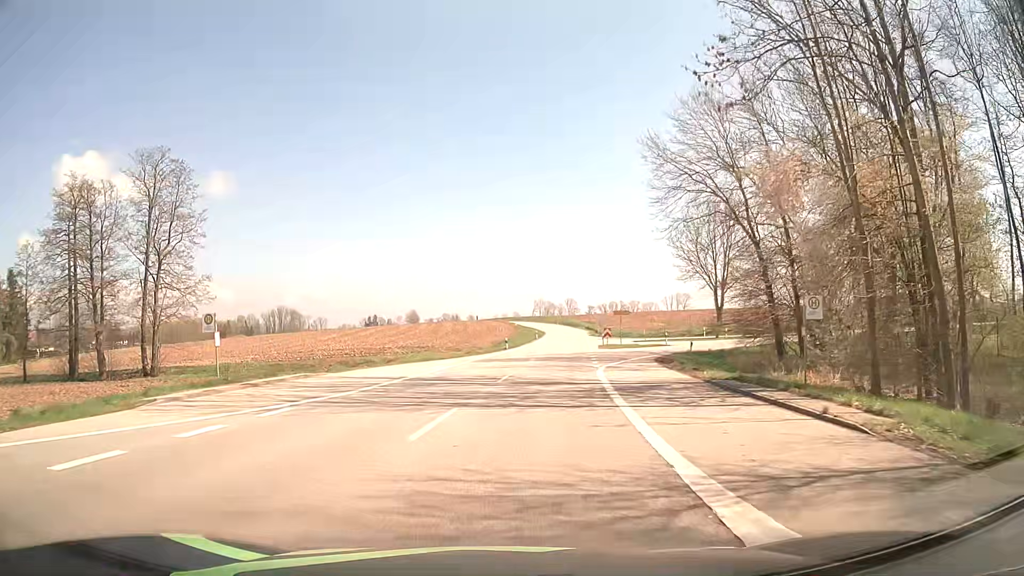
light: Day
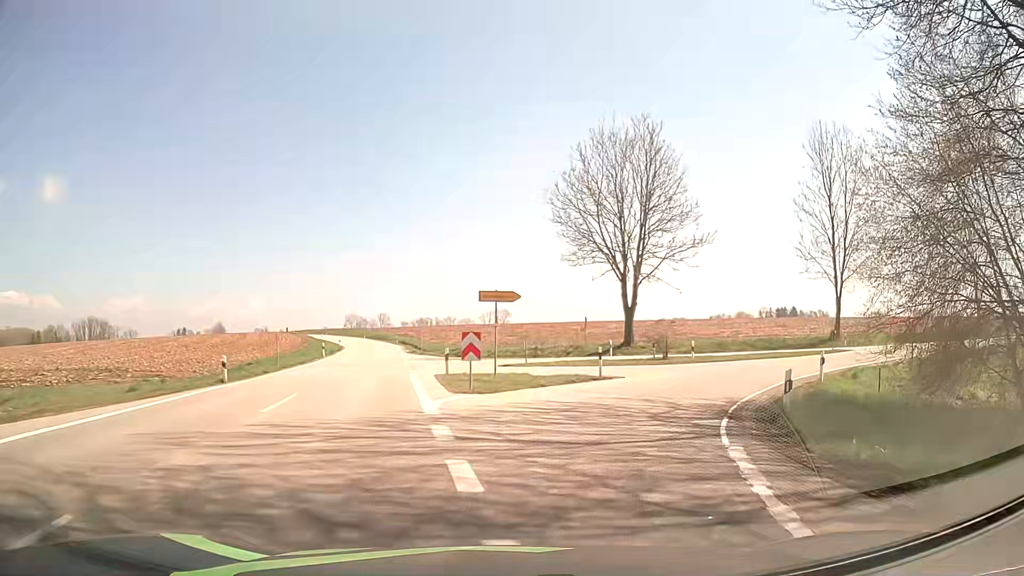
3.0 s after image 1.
(+2.9, +32.6) m; +15°
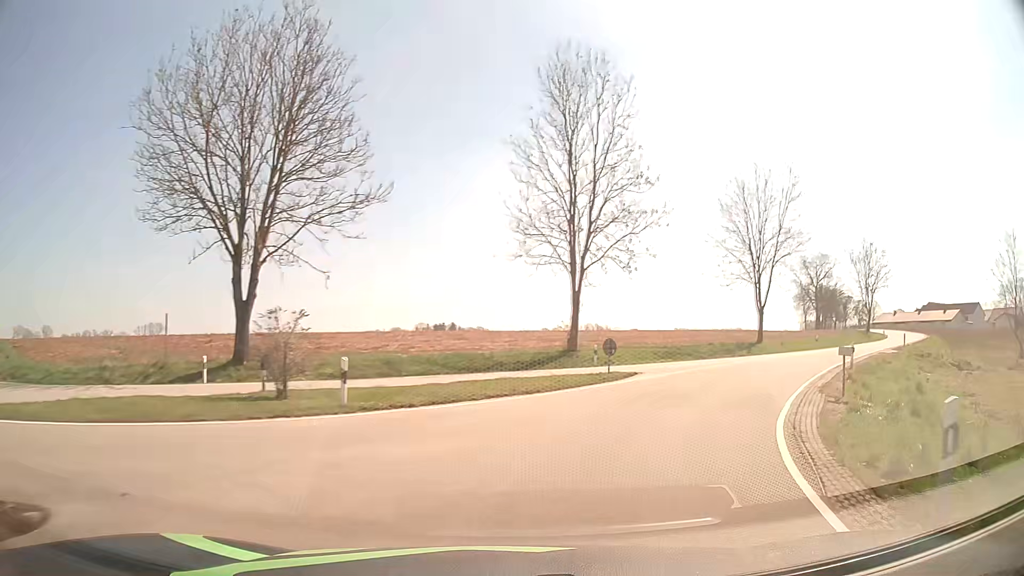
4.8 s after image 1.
(+4.5, +18.2) m; +30°
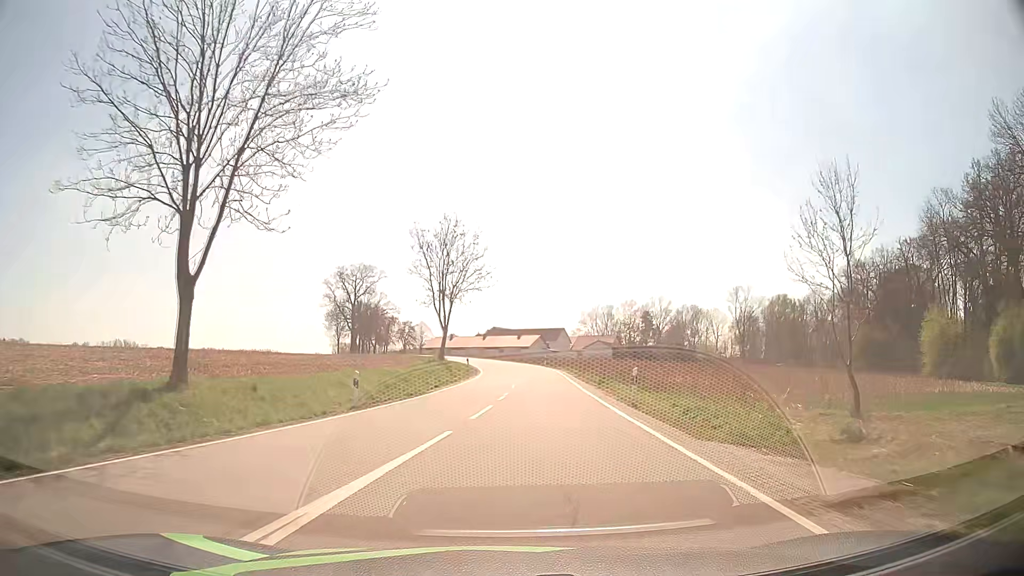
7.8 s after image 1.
(+14.7, +31.9) m; +40°
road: tertiary
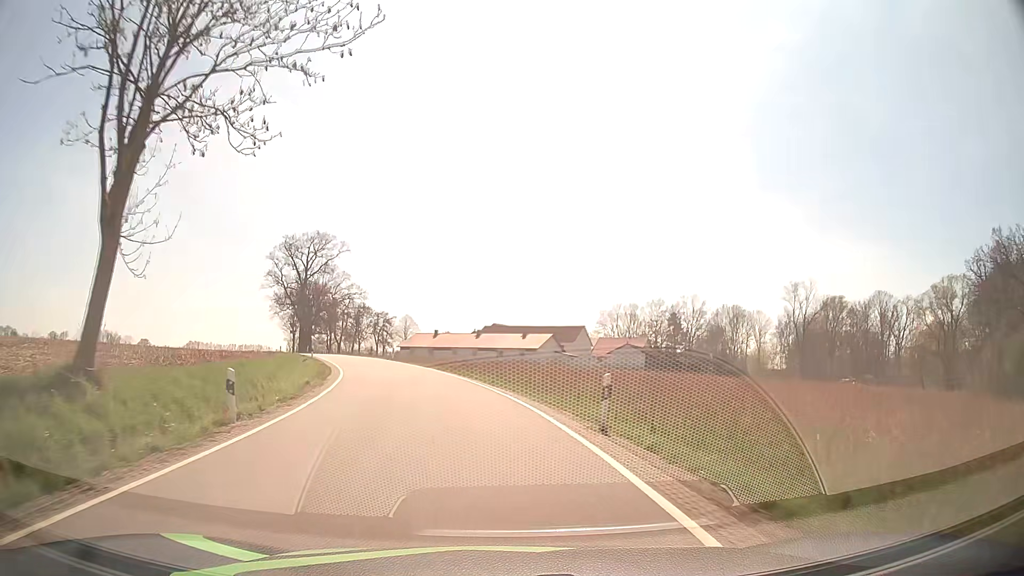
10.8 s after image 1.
(+1.9, +47.7) m; -1°
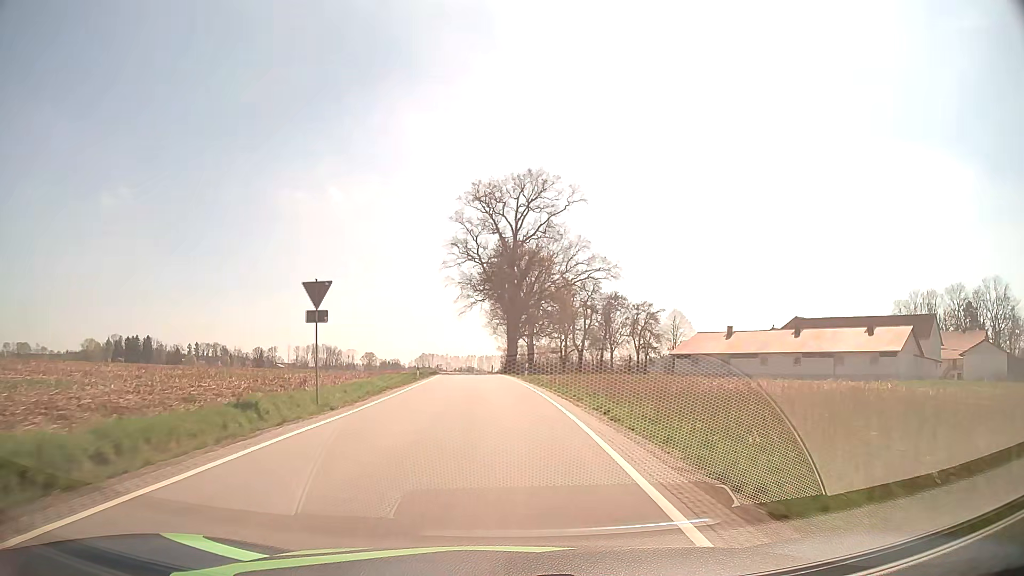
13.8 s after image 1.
(-10.9, +53.5) m; -22°
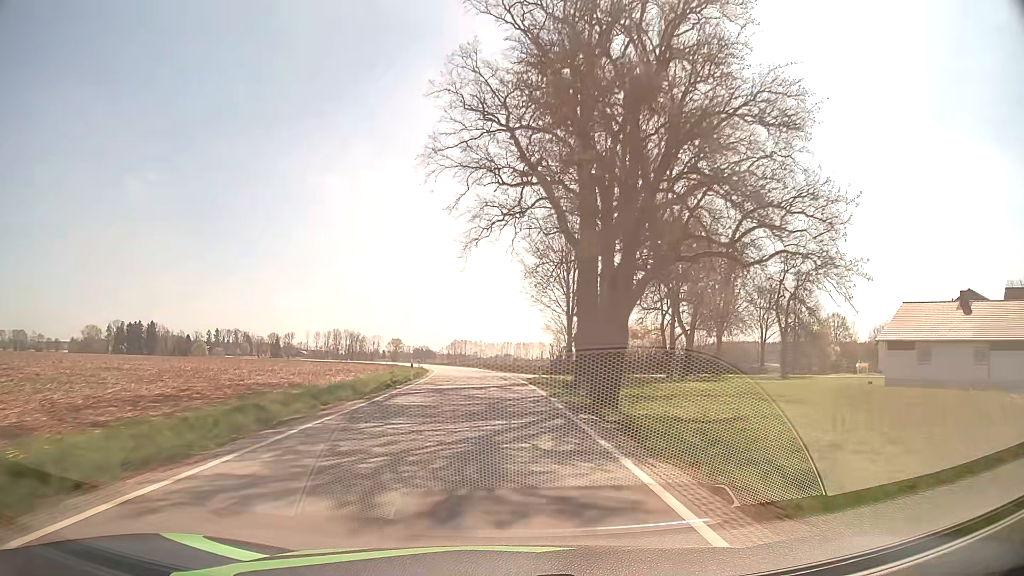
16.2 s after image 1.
(-1.3, +47.1) m; -3°
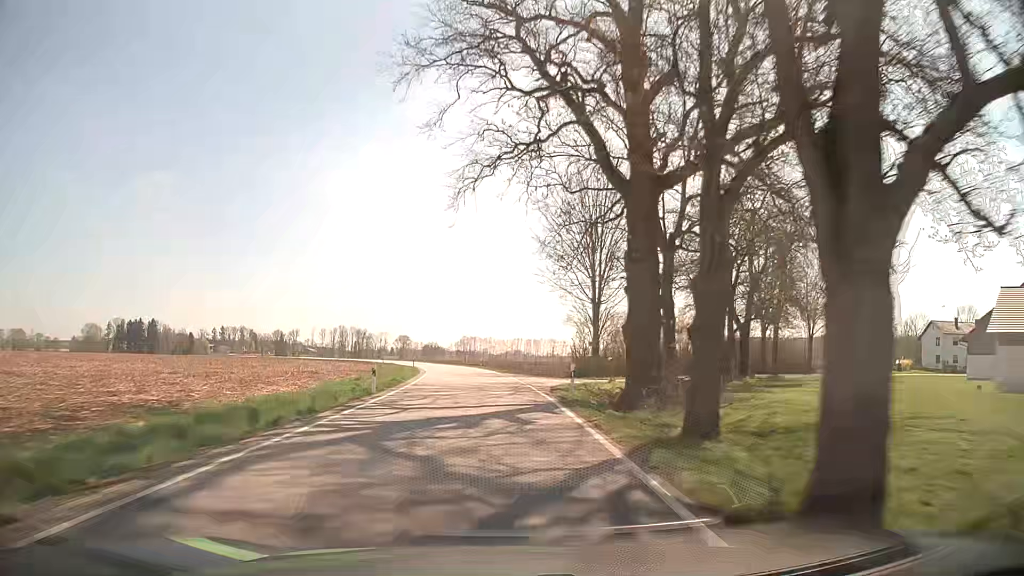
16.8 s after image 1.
(-0.1, +12.3) m; -1°
(0, +10) (0, +20) (-1, +30) (-1, +40) (-2, +50) (-4, +60) (-5, +70) (-7, +79) (-10, +89) (-12, +99) m
